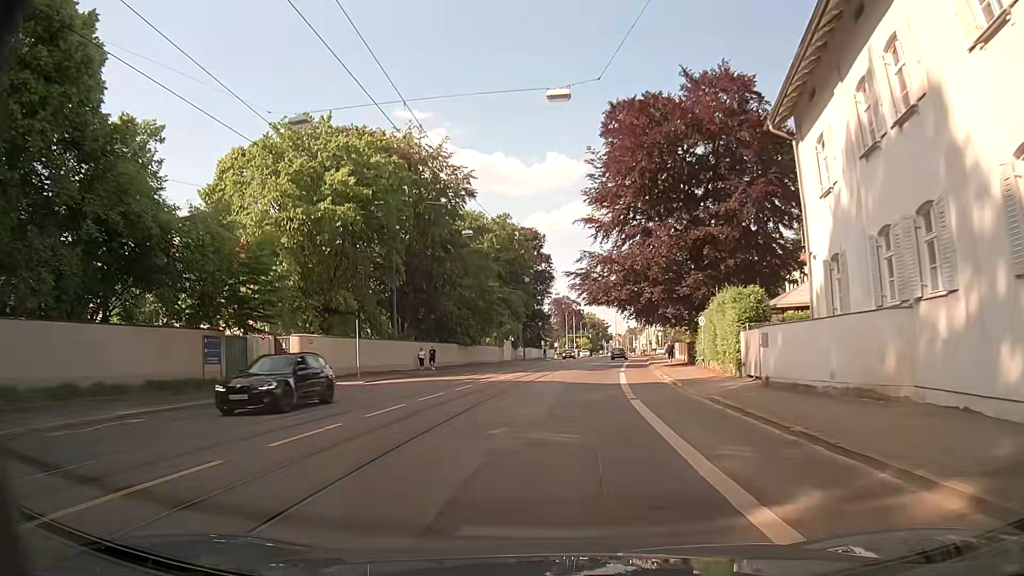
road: secondary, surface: asphalt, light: Day
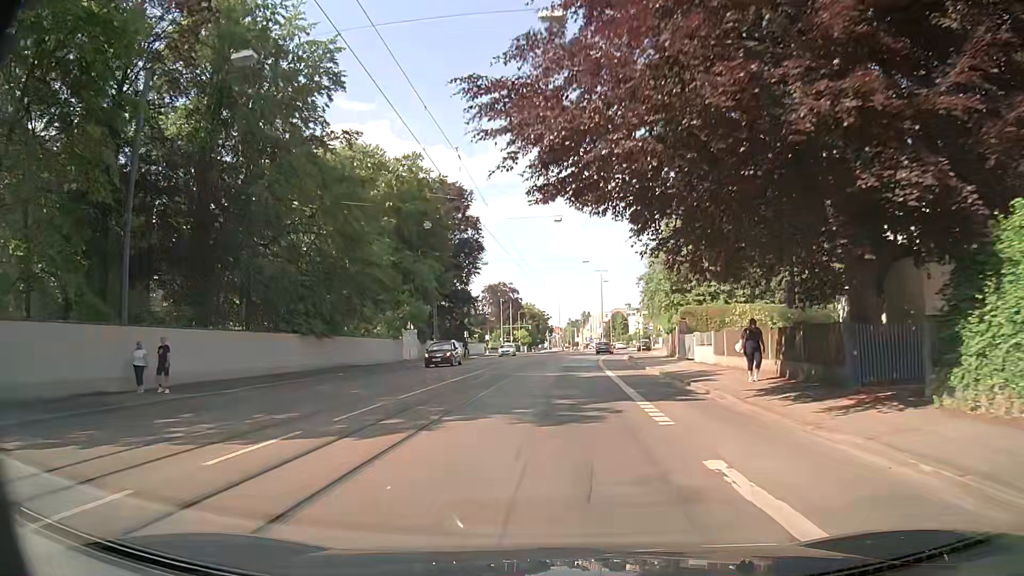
(+1.2, +29.3) m; +5°
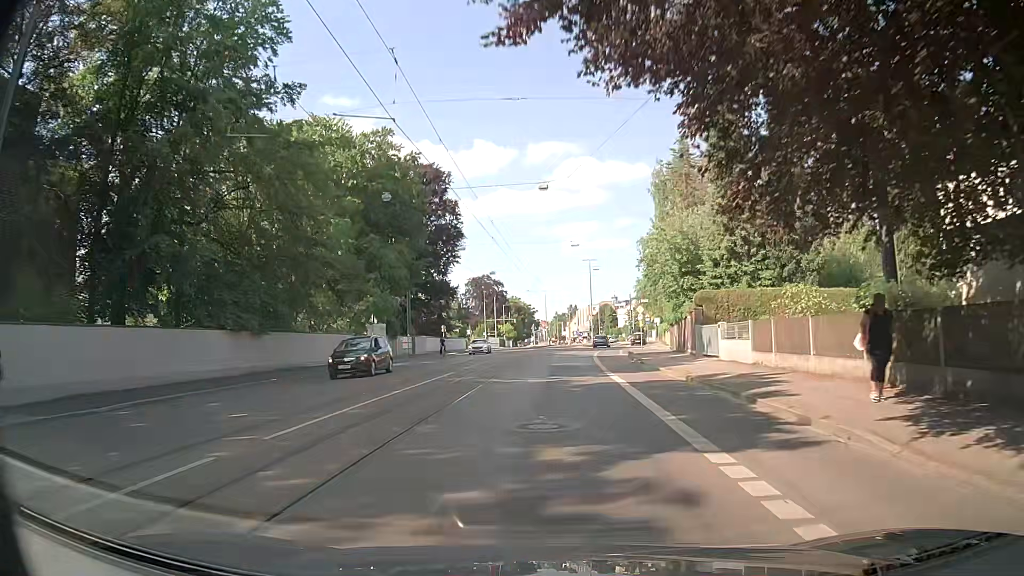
(0.0, +7.4) m; +1°
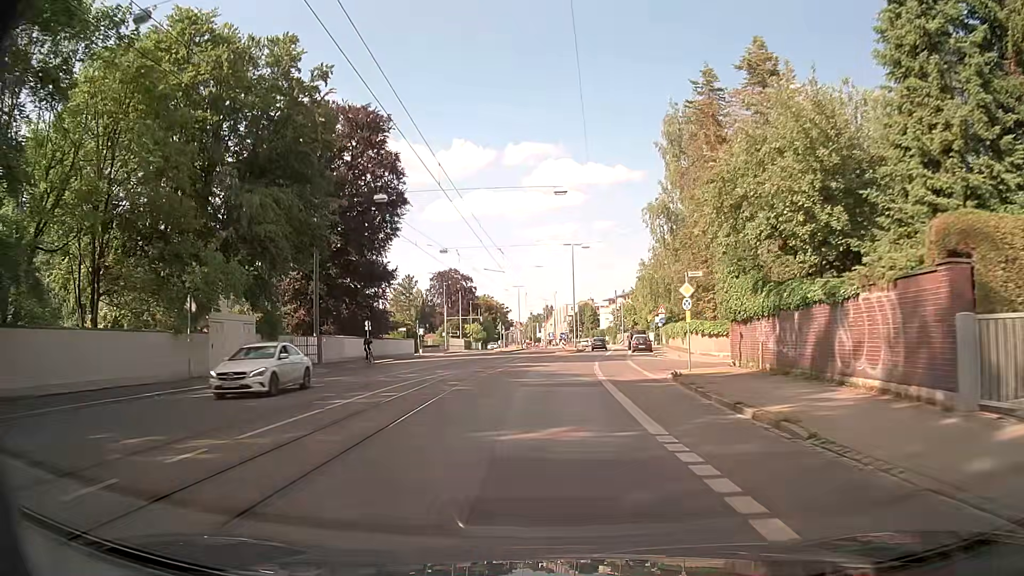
(+0.5, +22.1) m; +3°
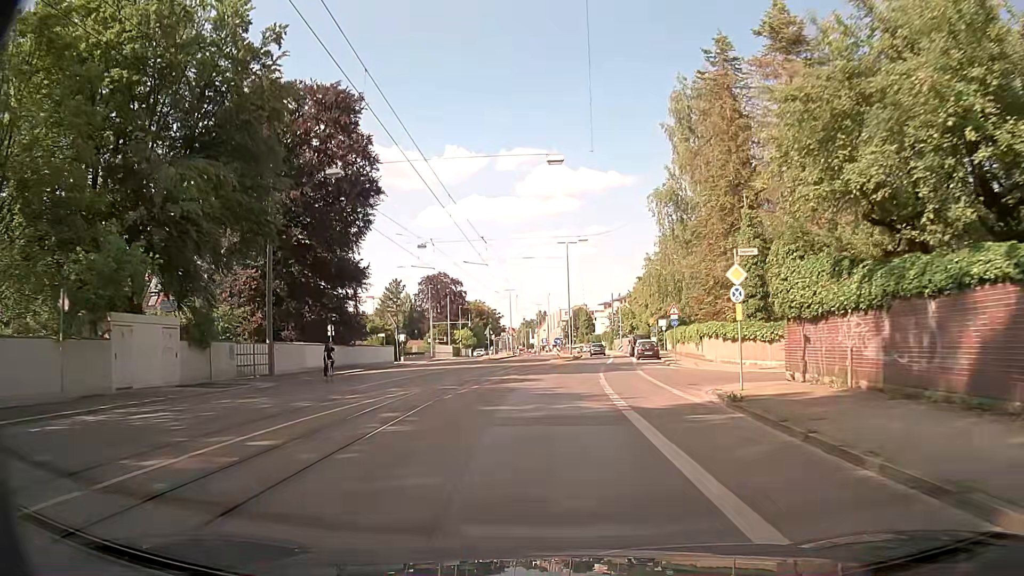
(0.0, +7.4) m; -1°
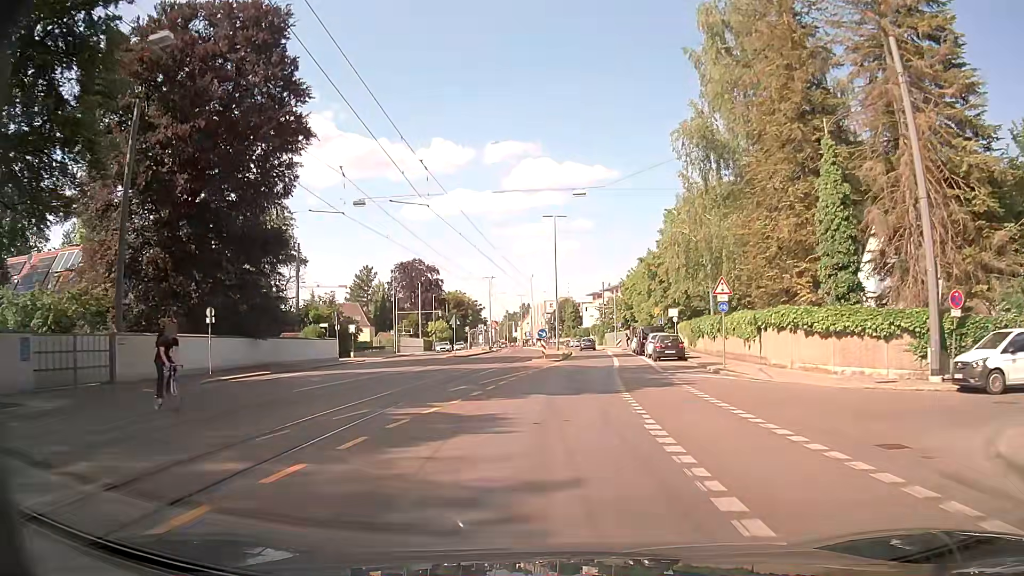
(+0.3, +14.7) m; +2°
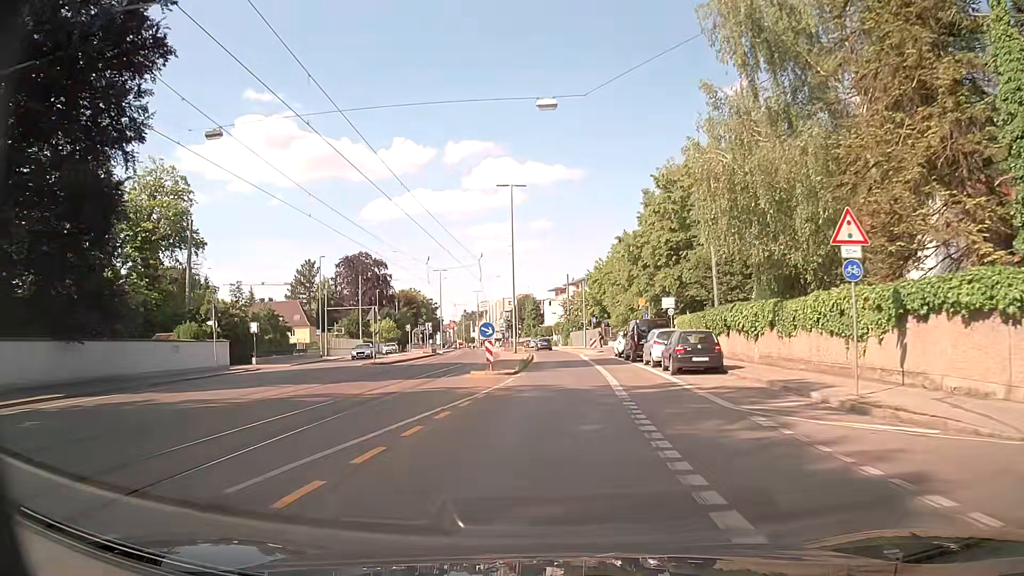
(+0.3, +14.7) m; +3°
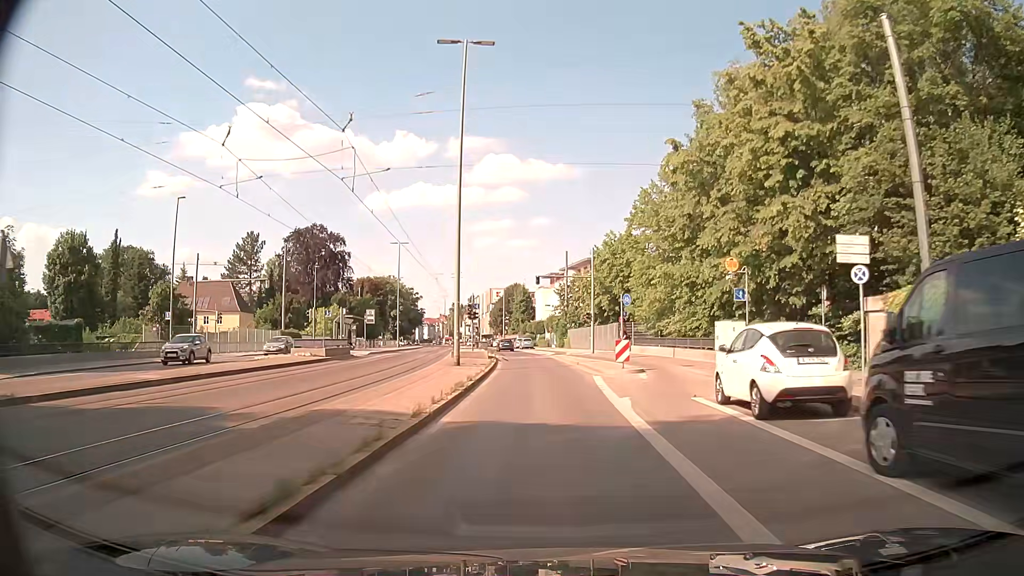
(+0.9, +29.3) m; 0°
(0, +10) (0, +20) (0, +30) (-1, +40) (-1, +50) (-2, +60) (-3, +70) (-4, +80) (-6, +90) (-7, +100) m
